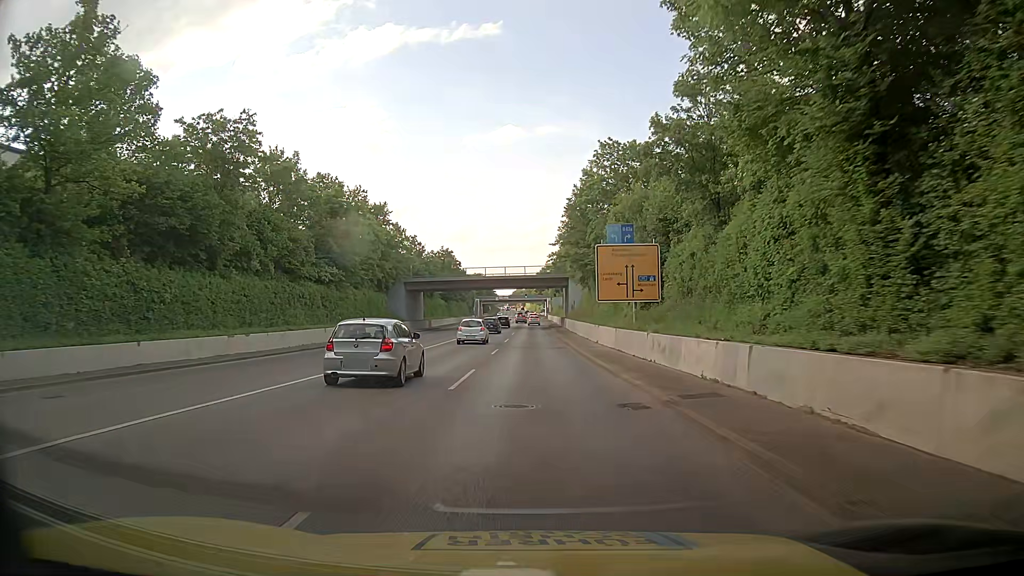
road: secondary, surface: asphalt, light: Day
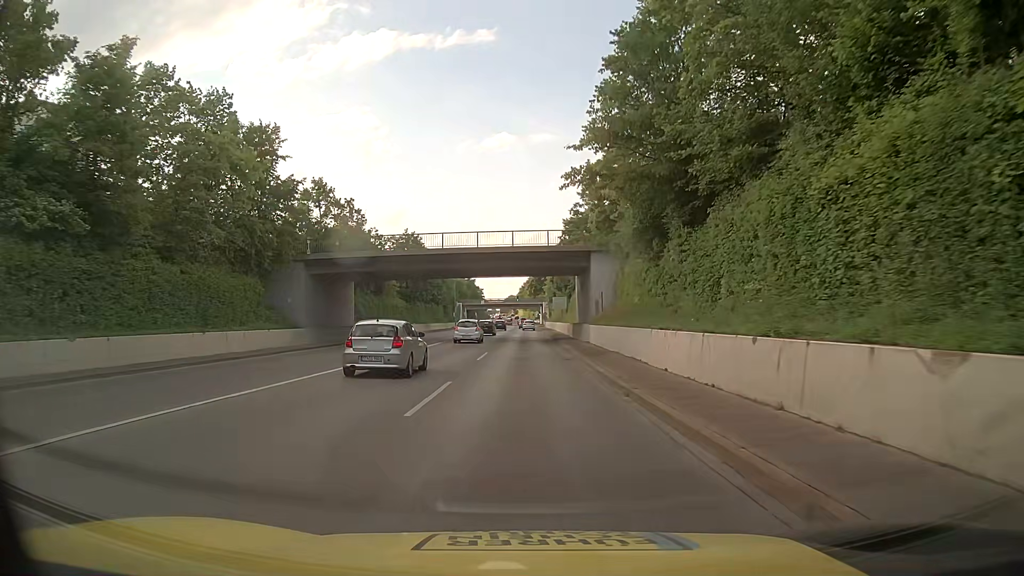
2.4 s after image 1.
(-0.2, +34.0) m; 0°
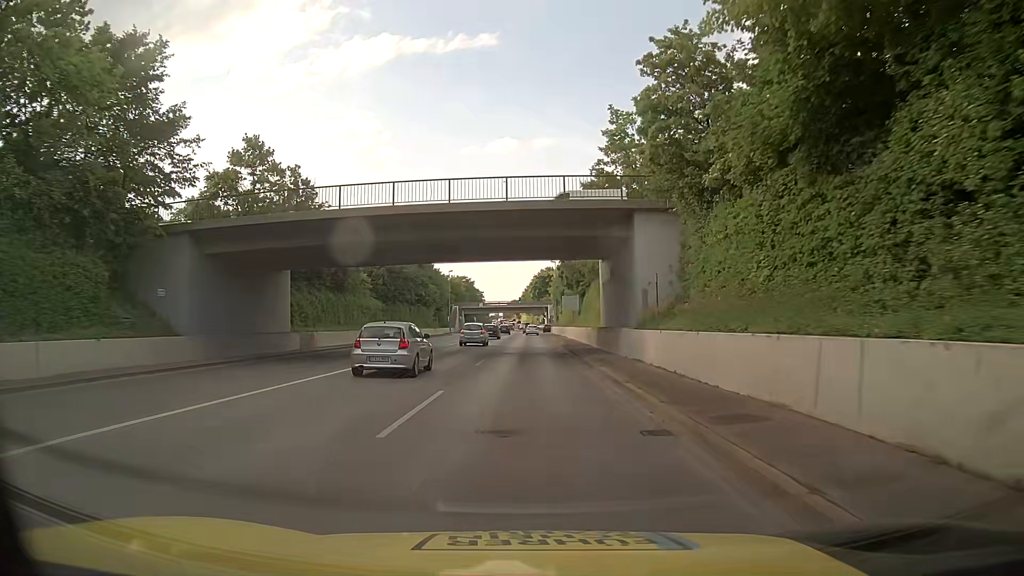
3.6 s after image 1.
(-0.1, +17.0) m; 0°
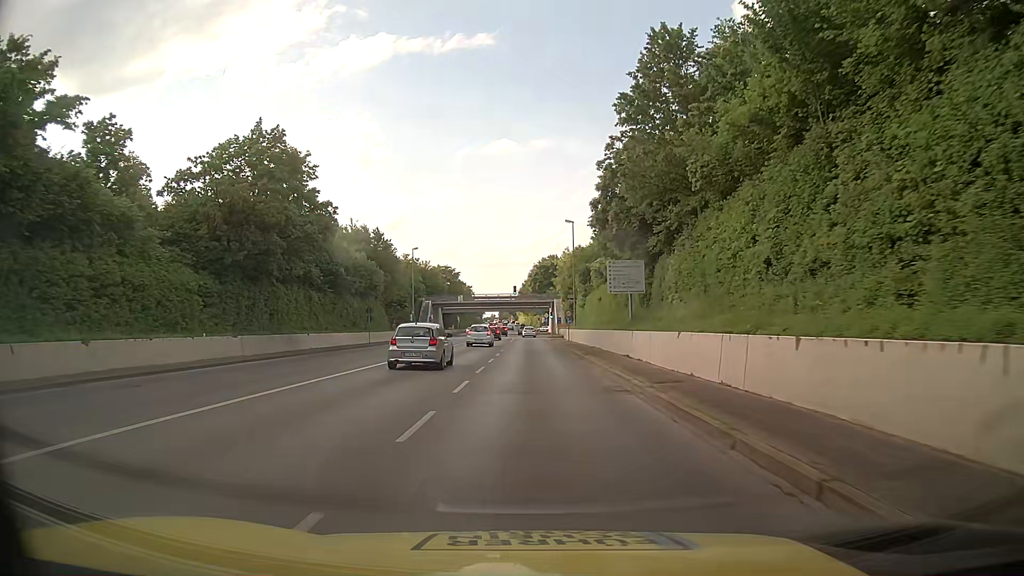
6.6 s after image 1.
(-0.5, +42.3) m; -2°
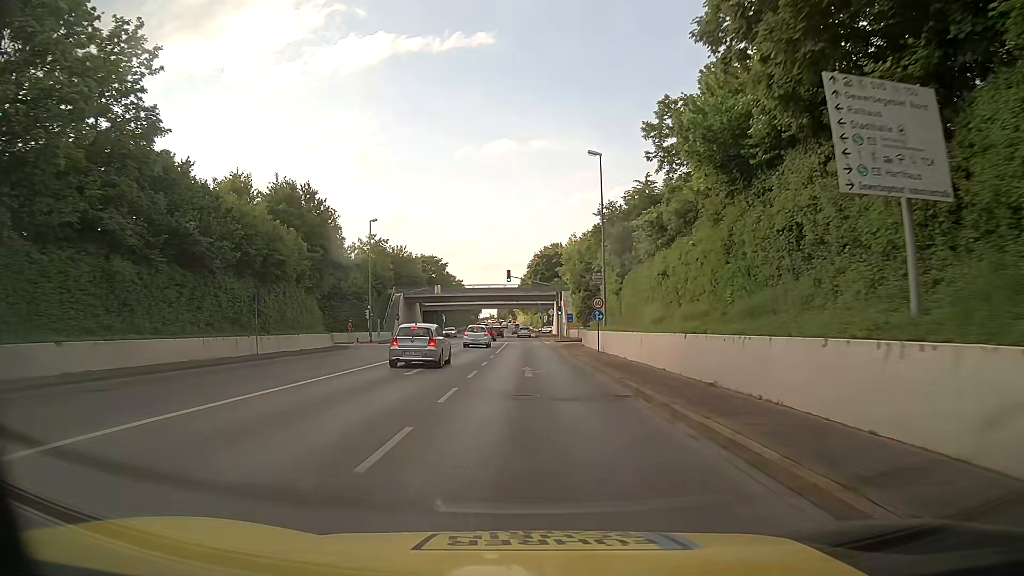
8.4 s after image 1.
(+0.8, +25.5) m; +3°
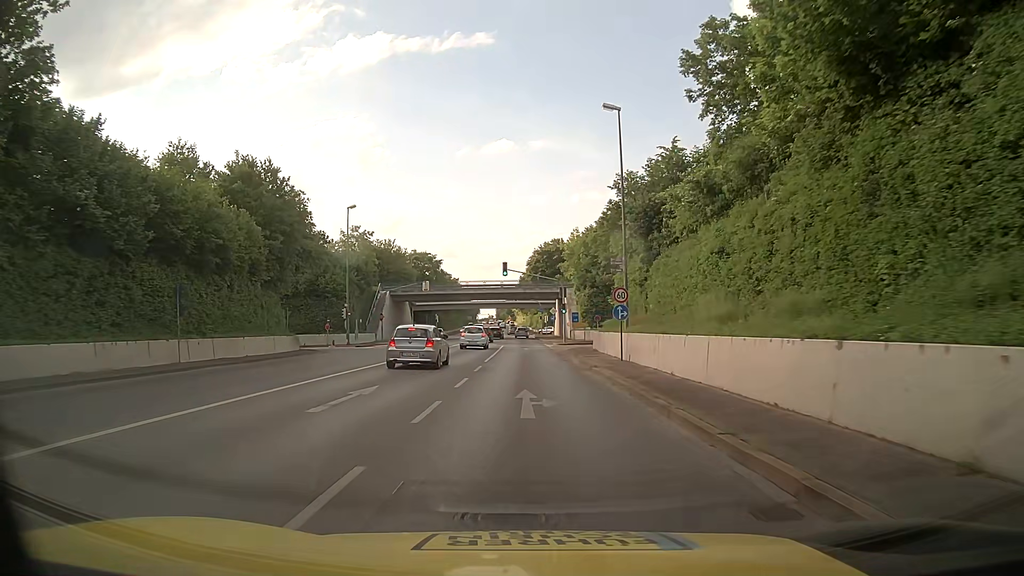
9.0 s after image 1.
(0.0, +8.5) m; 0°
(0, +10) (0, +20) (0, +30) (0, +40) (0, +50) (-1, +60) (-1, +70) (-1, +80) (-2, +90) (-2, +100) m
